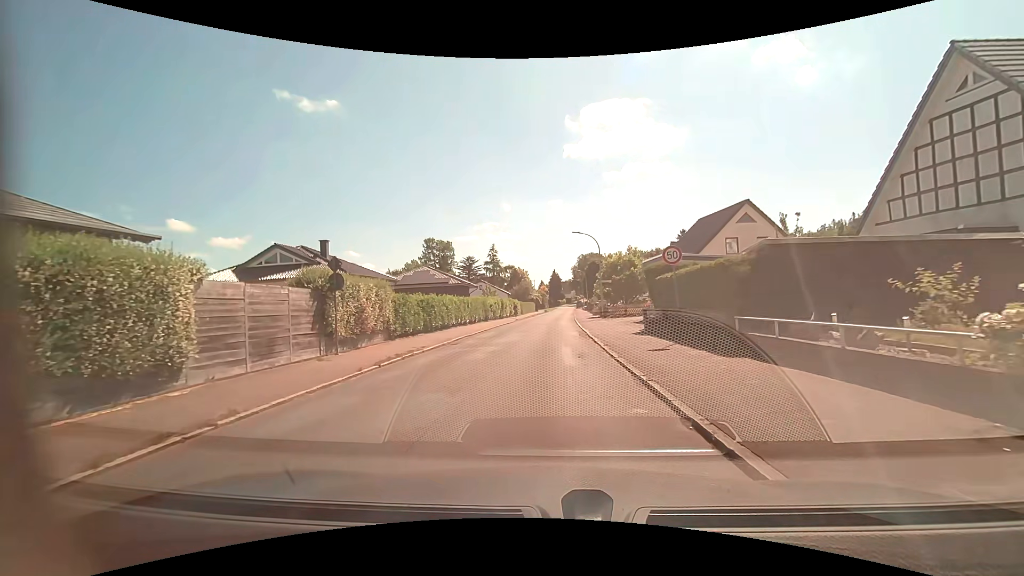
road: residential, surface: asphalt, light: Day
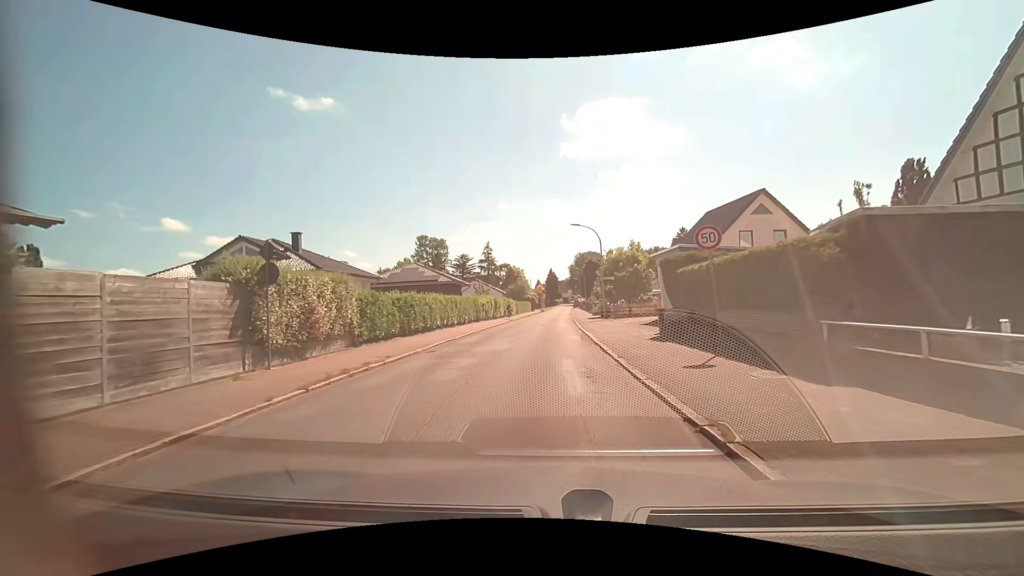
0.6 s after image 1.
(0.0, +3.8) m; 0°
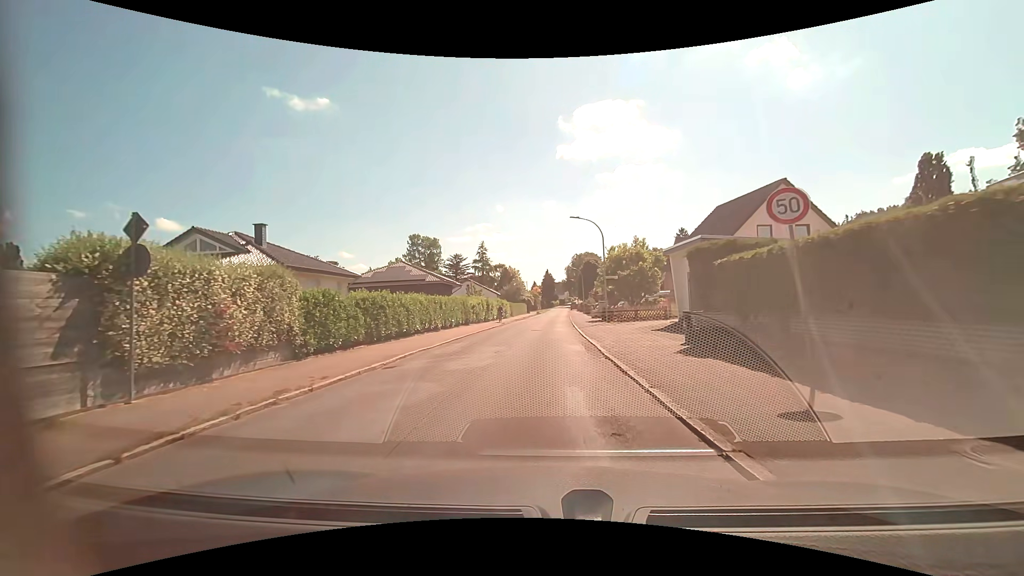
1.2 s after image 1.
(0.0, +4.1) m; +1°
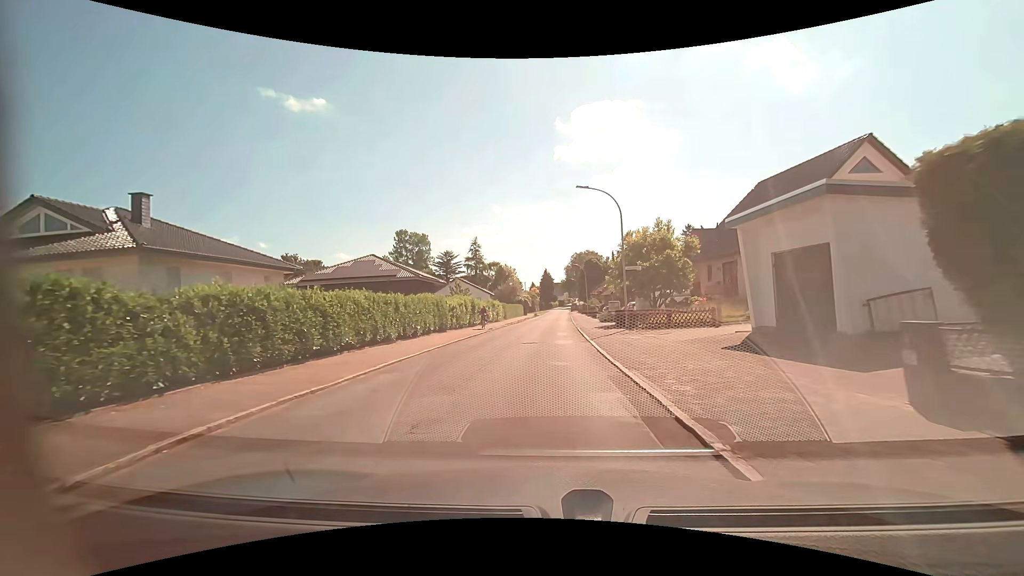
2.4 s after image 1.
(0.0, +9.4) m; -1°
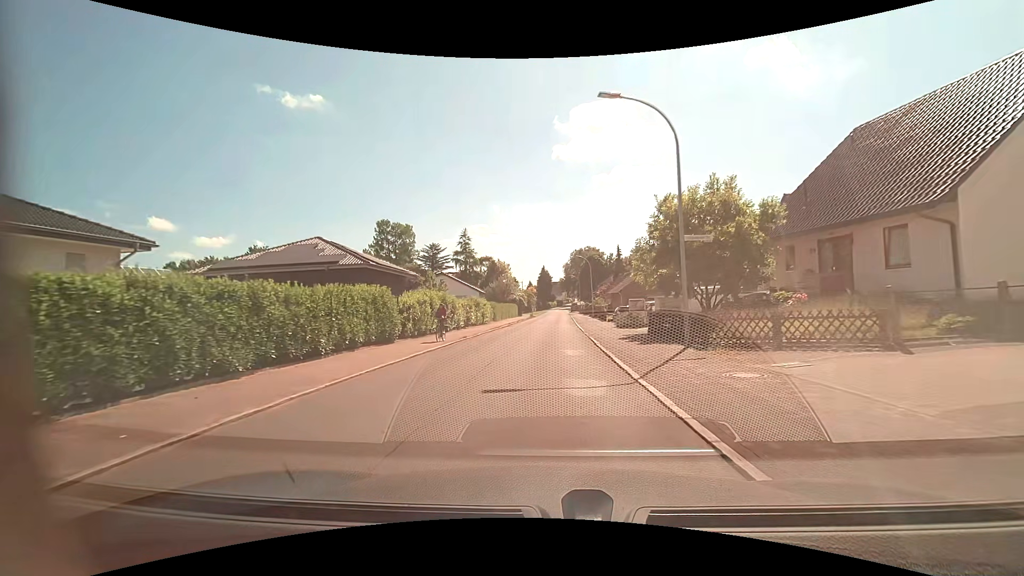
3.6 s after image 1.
(+0.1, +11.4) m; +1°
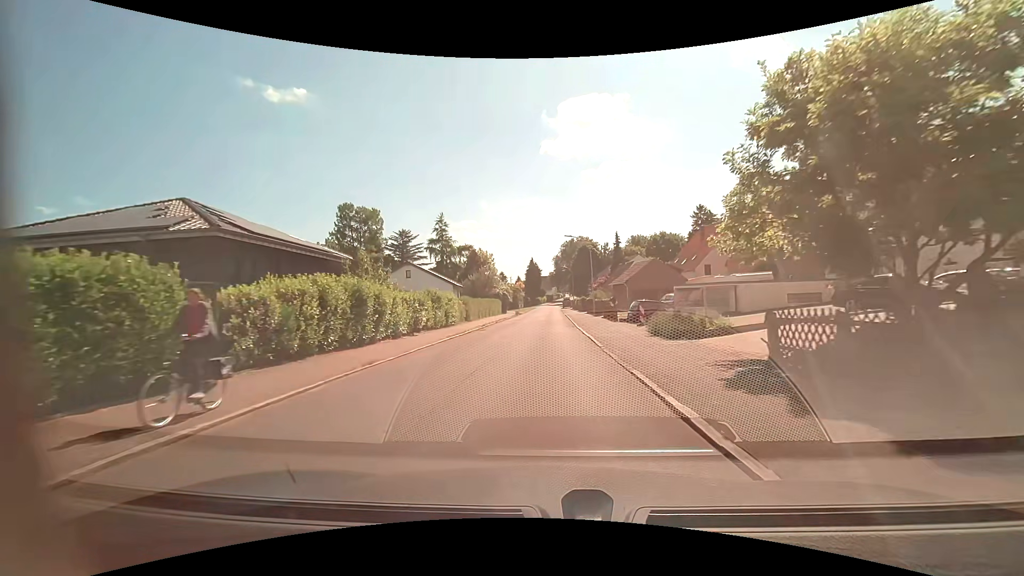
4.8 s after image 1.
(+0.1, +12.9) m; +1°
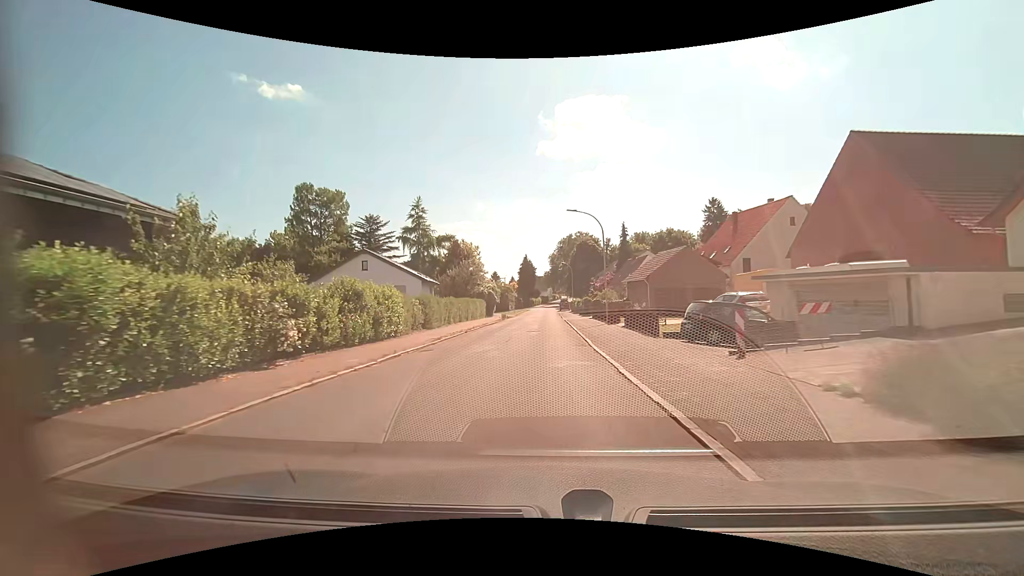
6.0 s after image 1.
(+0.1, +13.2) m; 0°
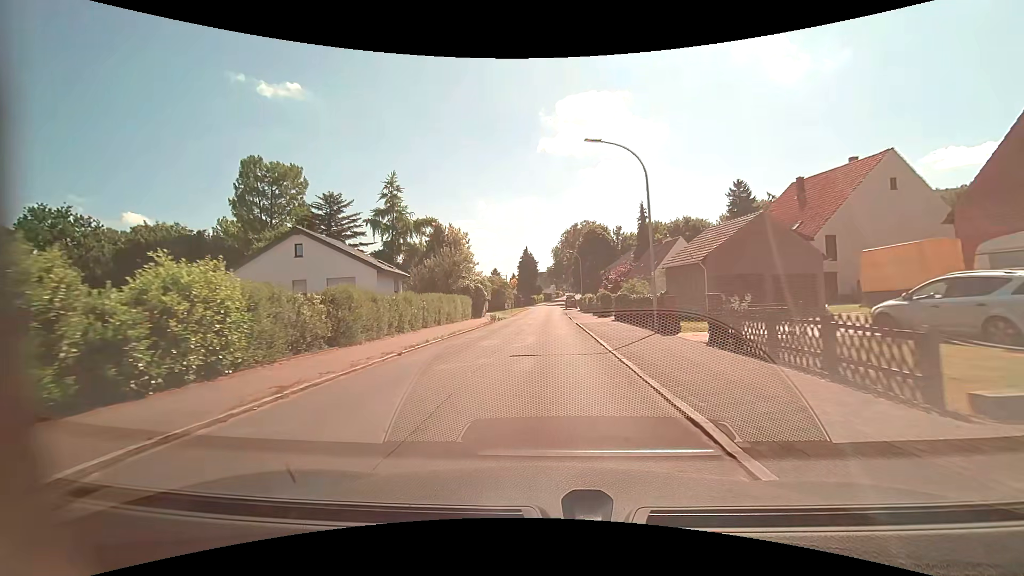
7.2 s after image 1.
(0.0, +13.3) m; 0°
(0, +10) (0, +20) (0, +30) (0, +40) (0, +50) (0, +60) (0, +70) (+1, +80) (+2, +90) (+3, +100) m
